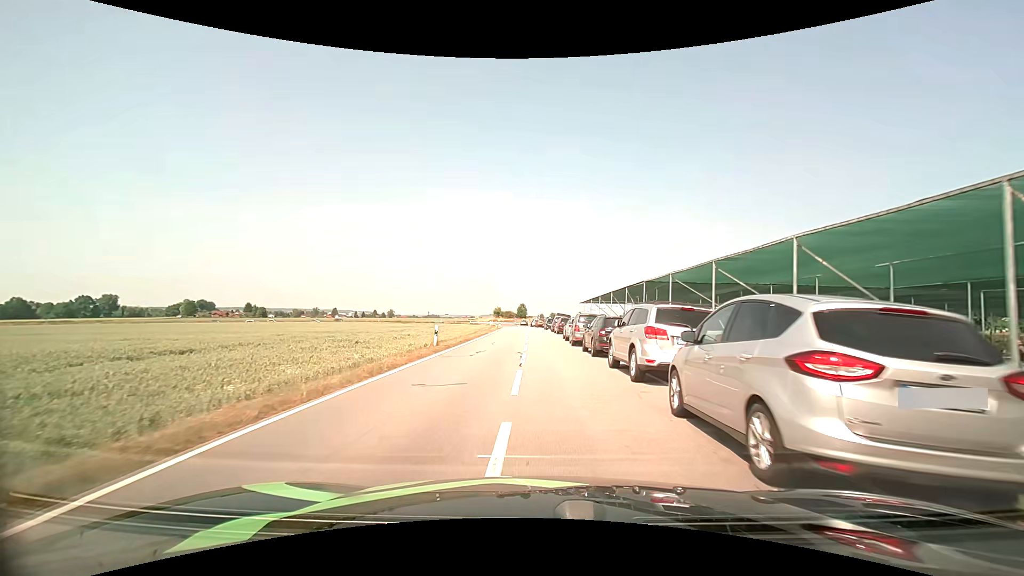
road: tertiary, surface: asphalt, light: Day
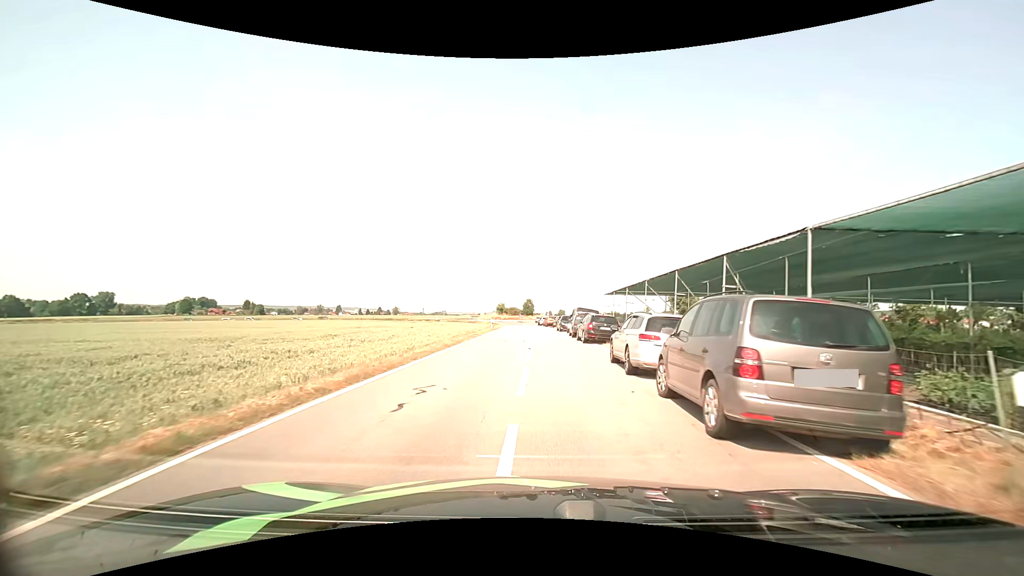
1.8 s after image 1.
(-0.2, +18.5) m; -1°
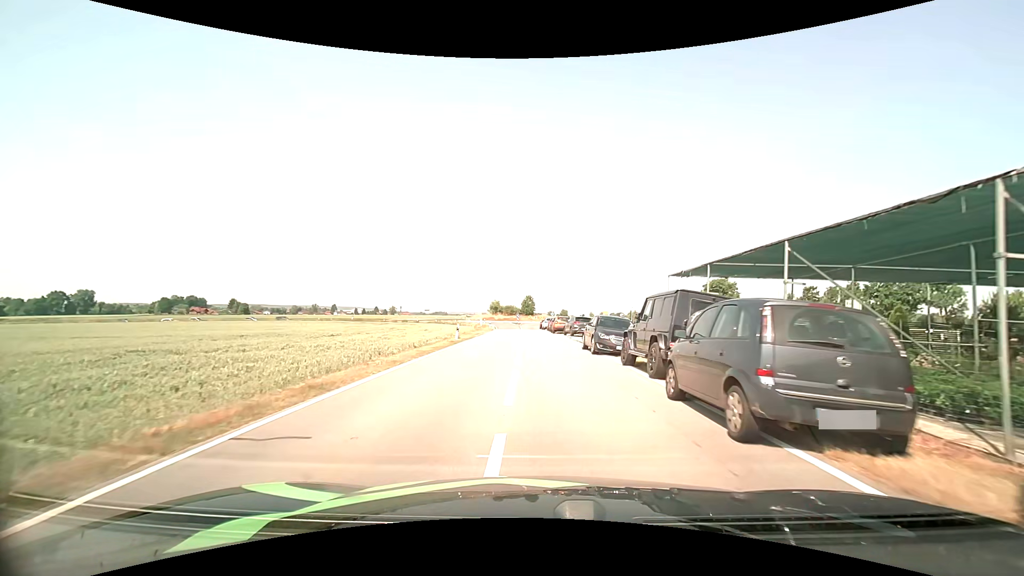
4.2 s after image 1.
(-0.1, +24.9) m; 0°
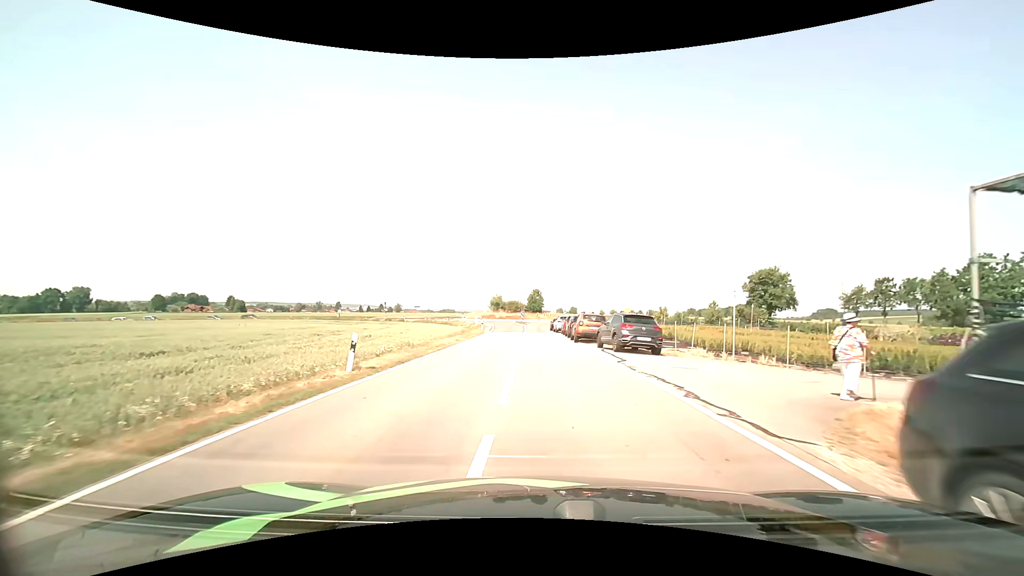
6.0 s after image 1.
(-0.1, +18.4) m; -1°
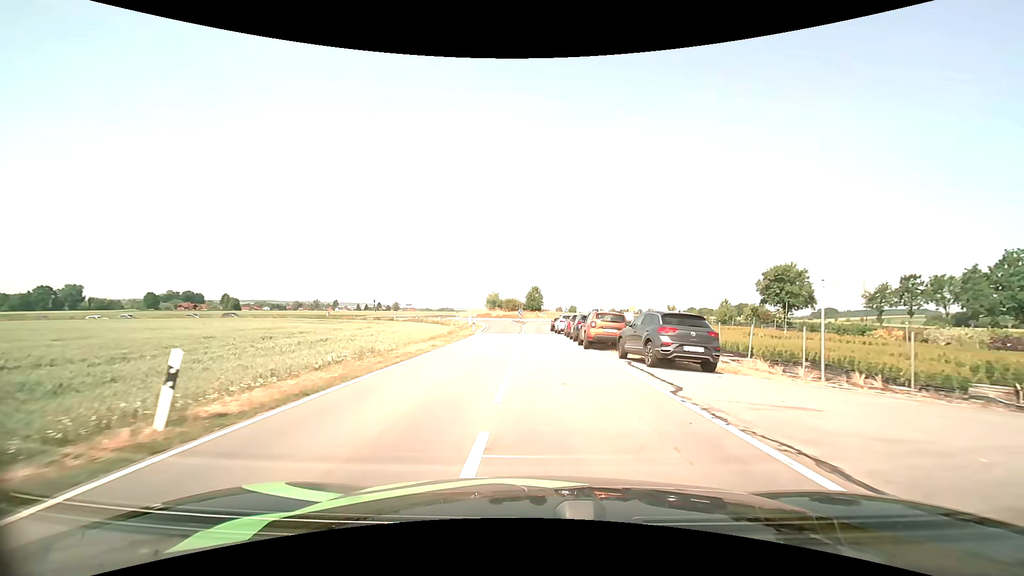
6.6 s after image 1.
(0.0, +6.1) m; 0°
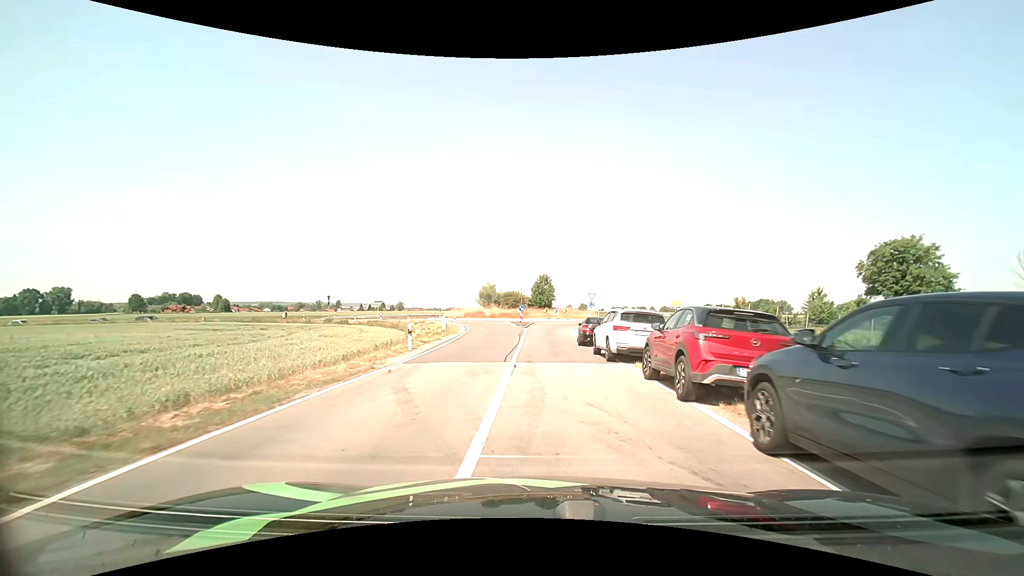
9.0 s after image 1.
(-0.1, +24.3) m; -1°
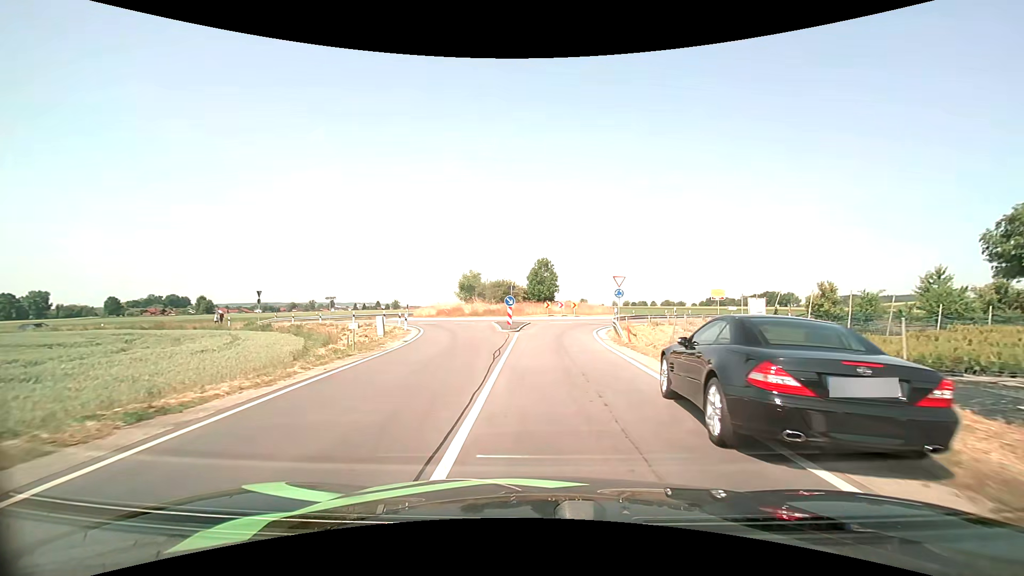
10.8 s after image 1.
(0.0, +17.2) m; 0°
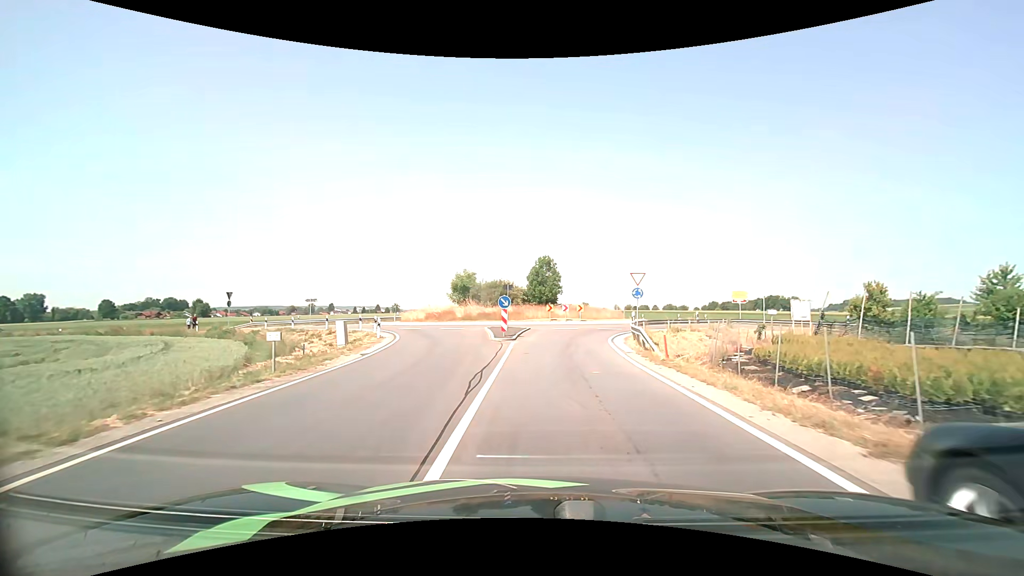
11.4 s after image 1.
(0.0, +5.4) m; 0°
(0, +10) (0, +20) (+2, +30) (+7, +38) (+12, +47) (+13, +57) (+9, +66) (0, +70) (-10, +69) (-18, +64) m
